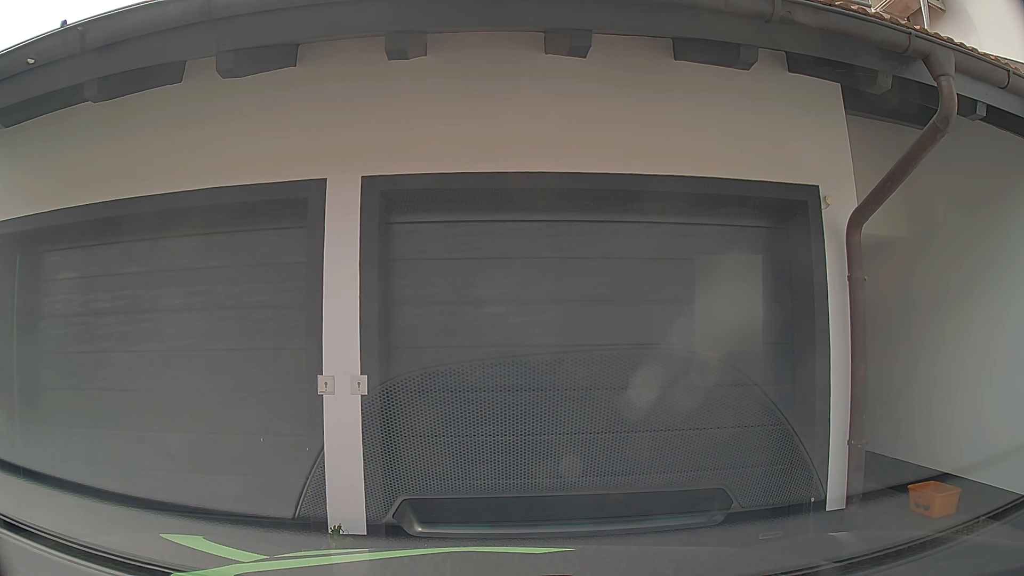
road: residential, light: Day
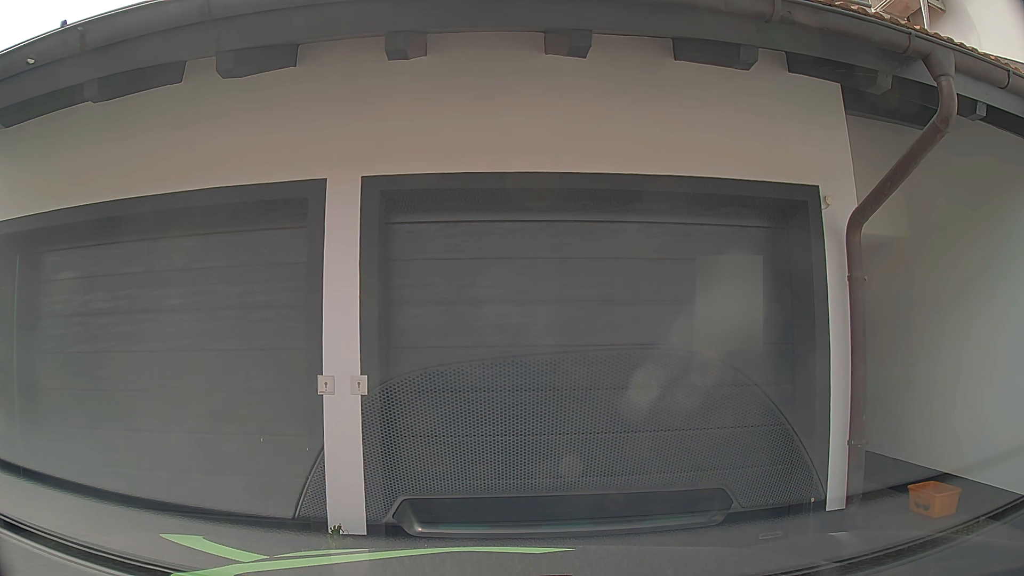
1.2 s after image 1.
(0.0, 0.0) m; 0°
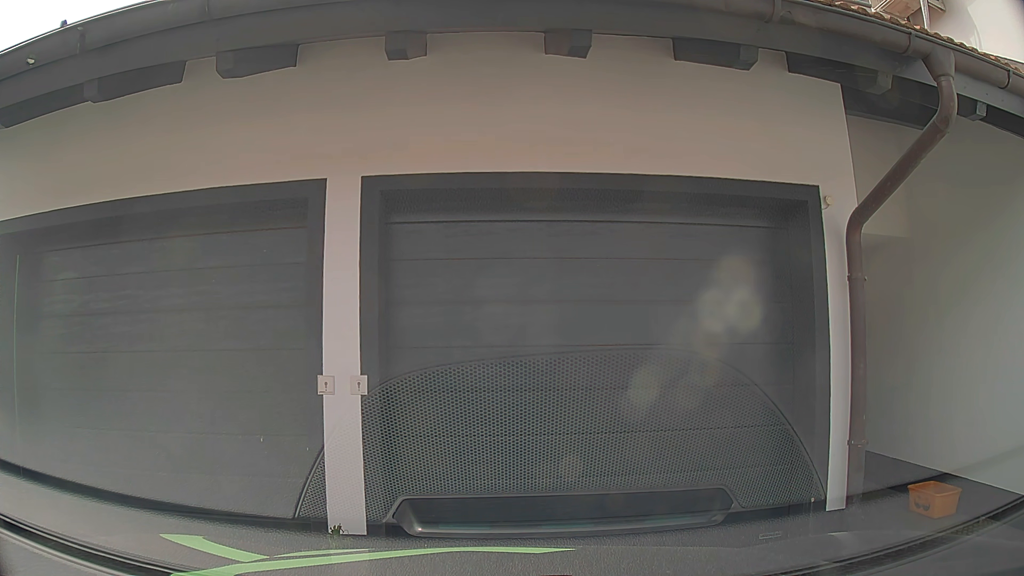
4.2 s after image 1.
(0.0, 0.0) m; 0°
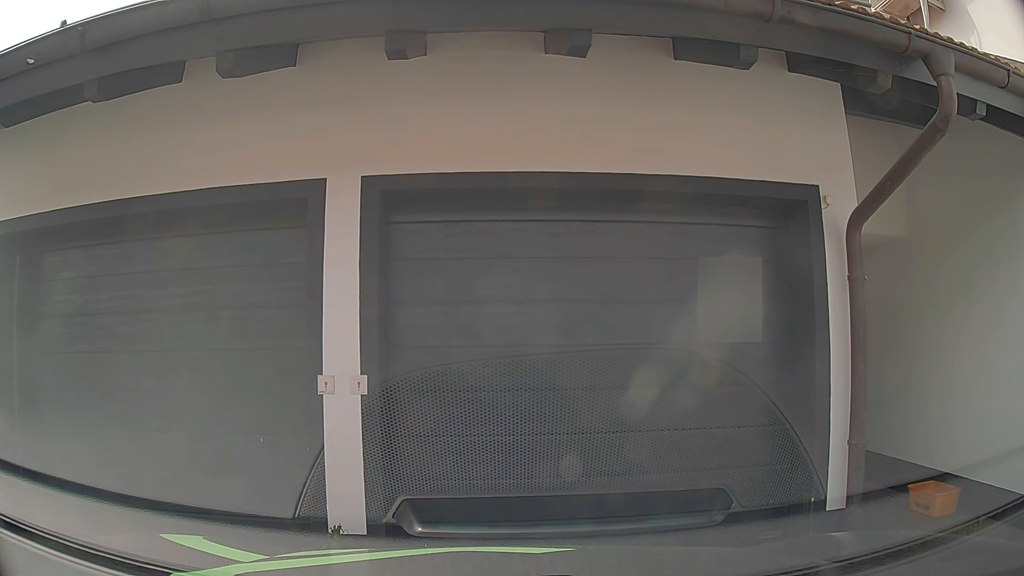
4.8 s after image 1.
(0.0, 0.0) m; 0°
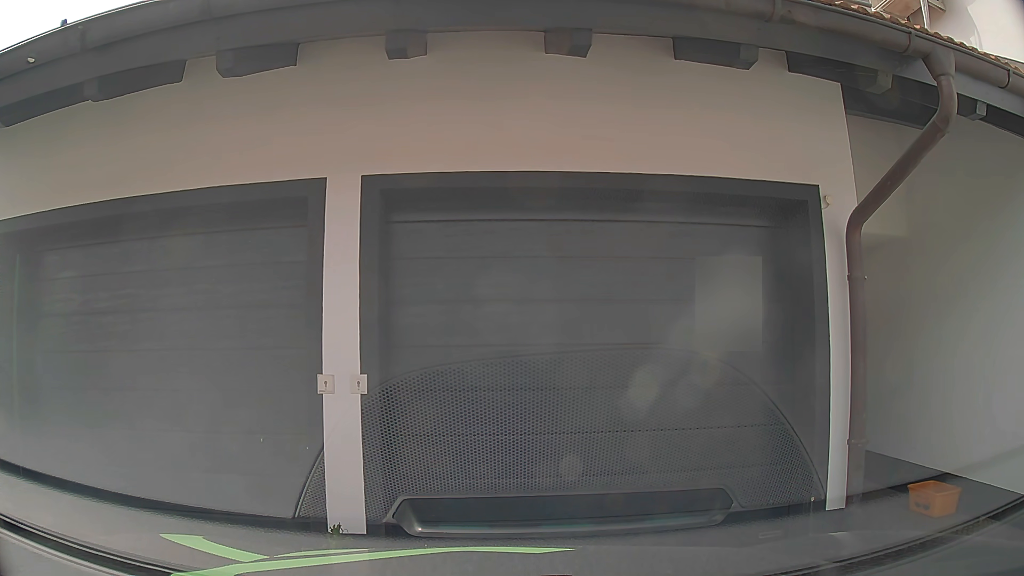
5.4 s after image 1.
(0.0, 0.0) m; 0°
